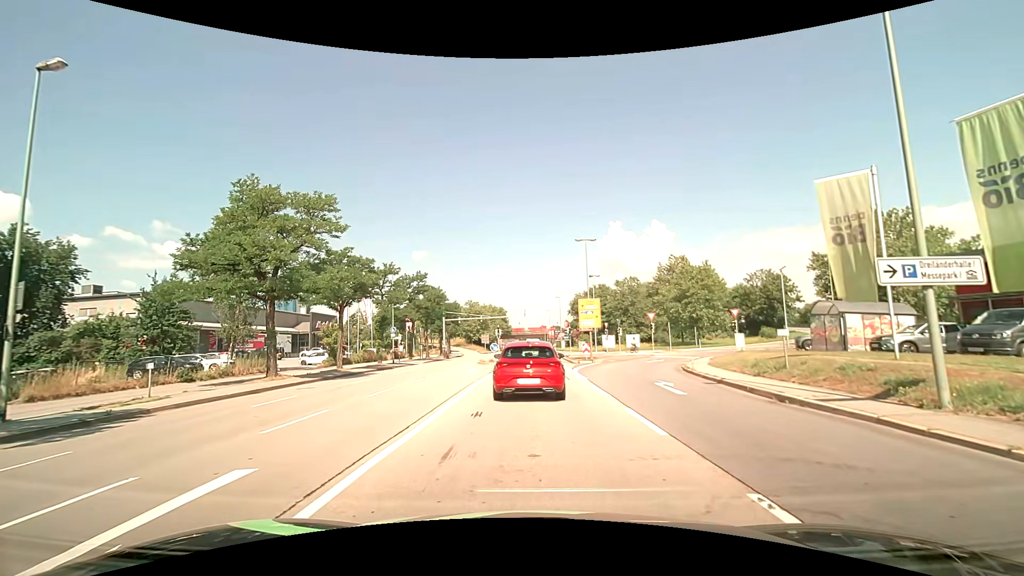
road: primary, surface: asphalt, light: Day
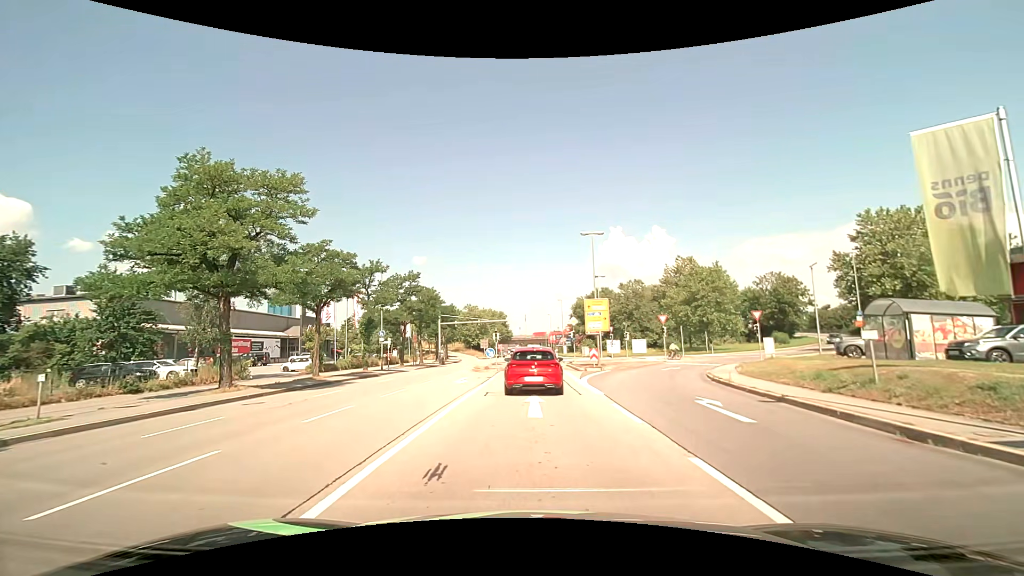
(0.0, +4.3) m; +1°
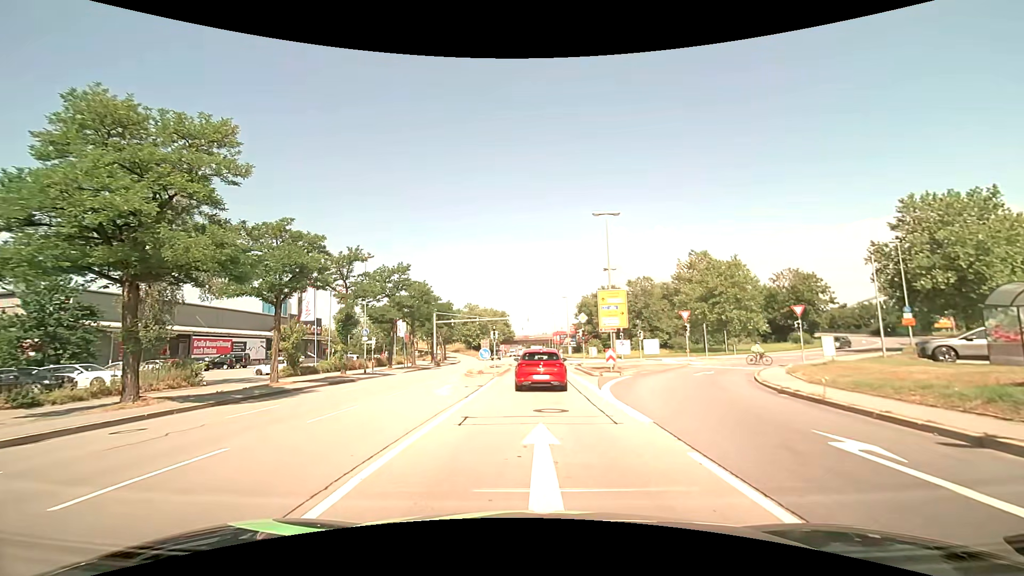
(-0.1, +6.0) m; -1°
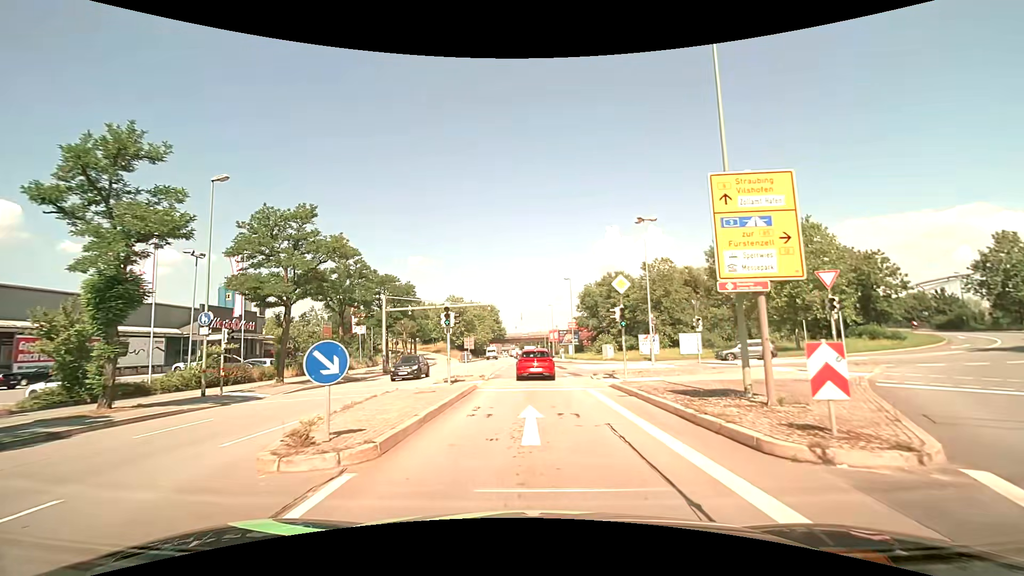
(+0.2, +20.8) m; +1°
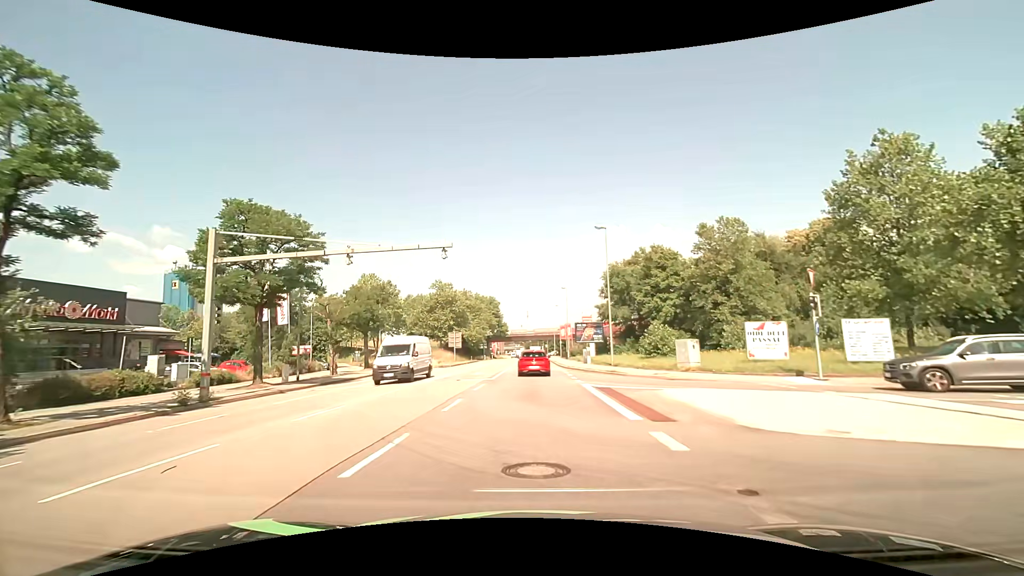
(0.0, +26.4) m; -1°
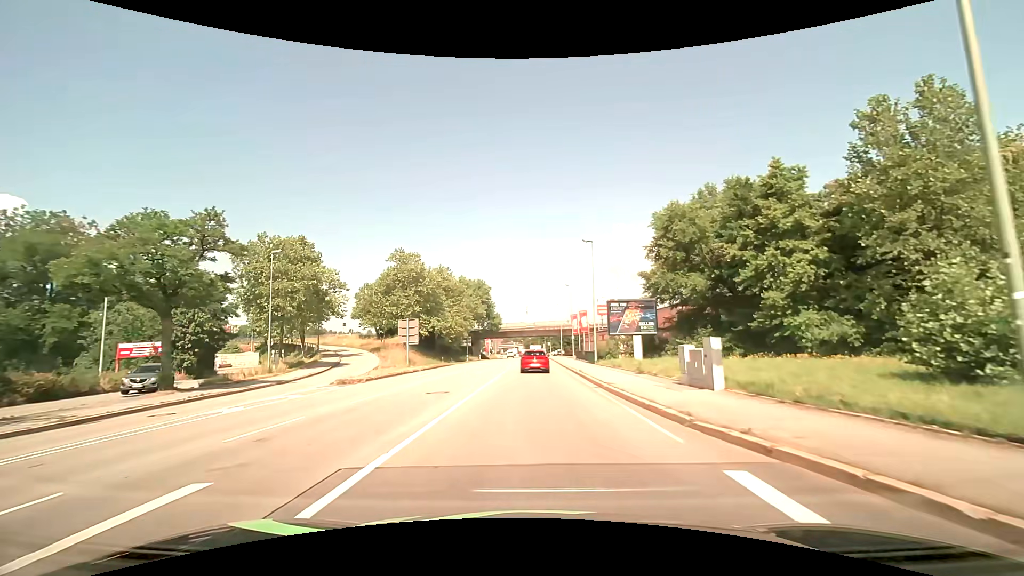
(+0.1, +29.9) m; 0°
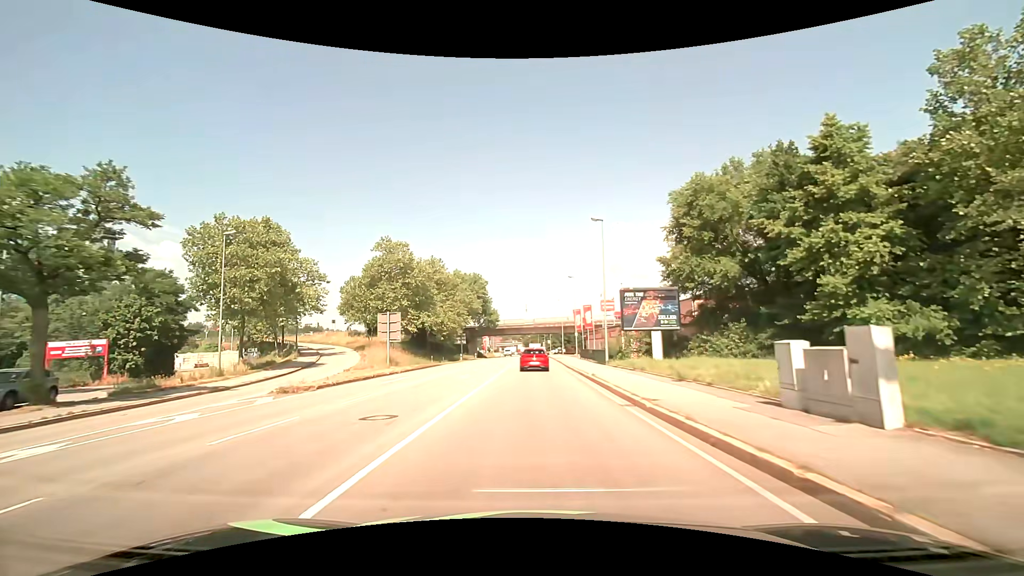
(0.0, +6.4) m; +1°
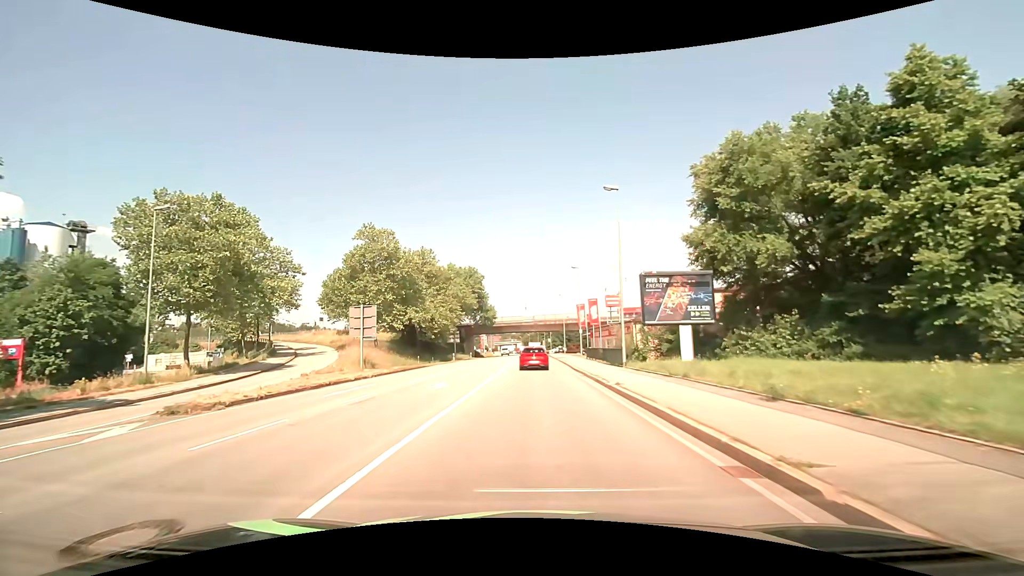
(0.0, +6.5) m; 0°
